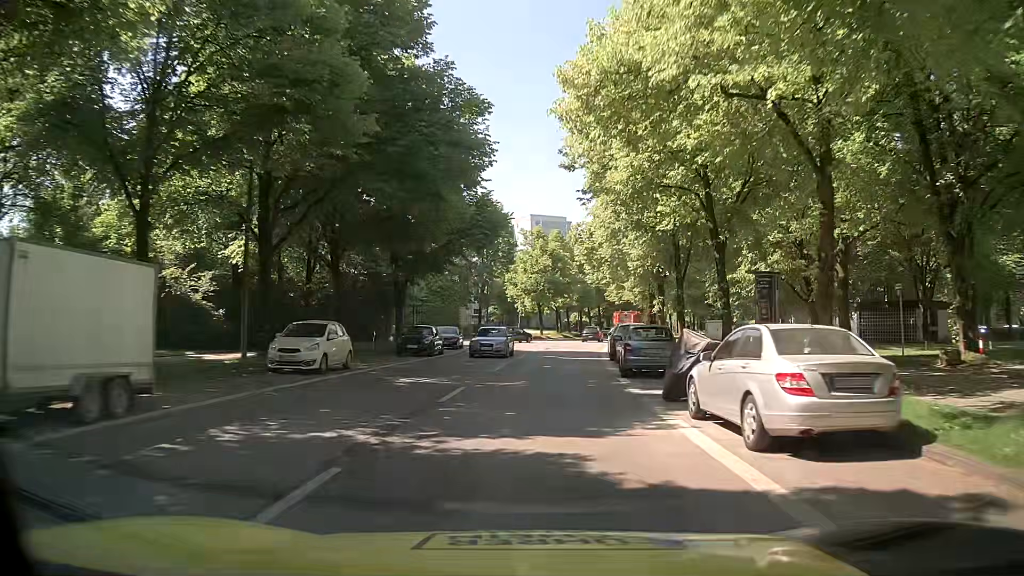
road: secondary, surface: asphalt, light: Day
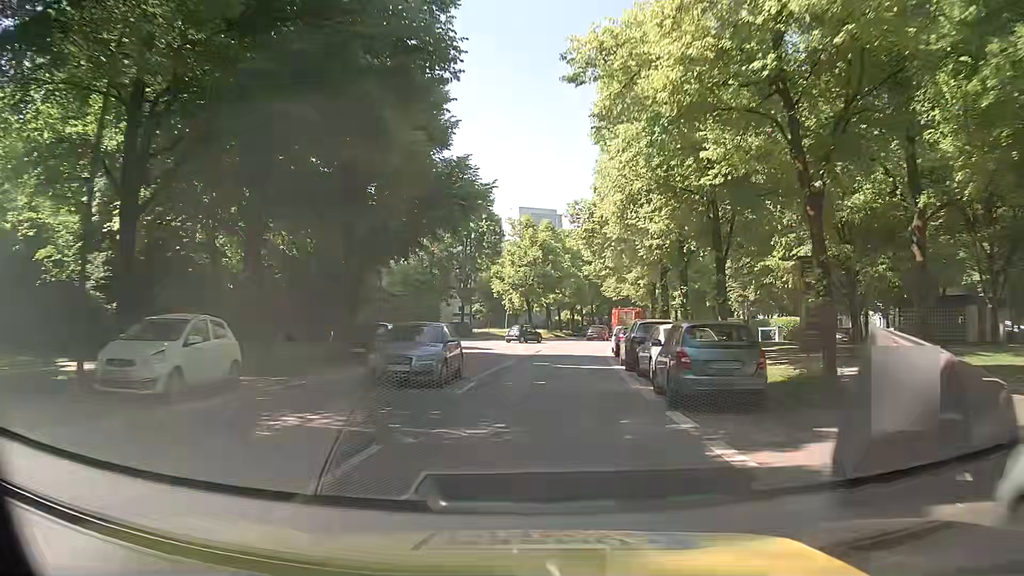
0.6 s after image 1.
(+0.1, +8.0) m; +1°
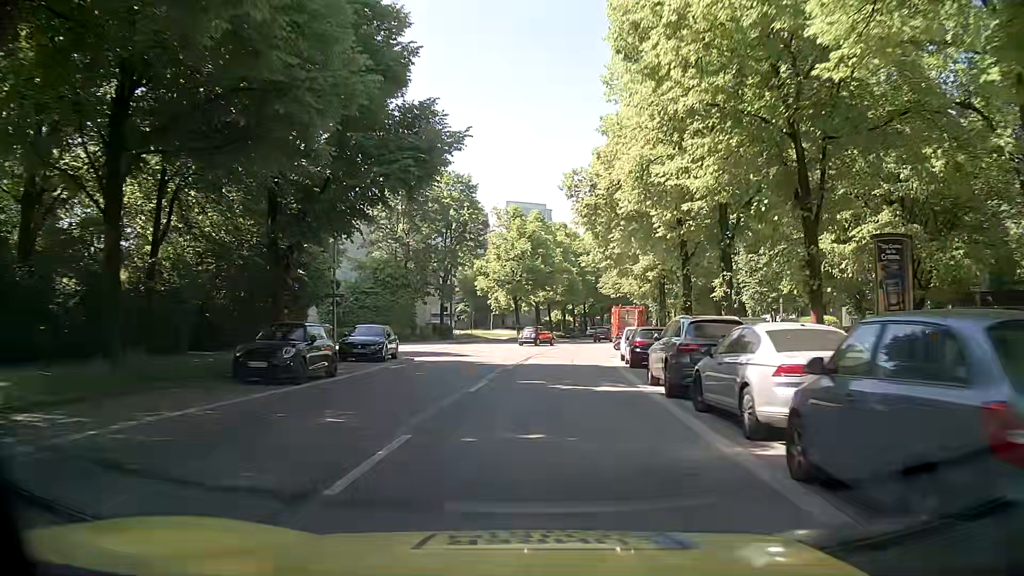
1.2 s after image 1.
(0.0, +8.1) m; +1°
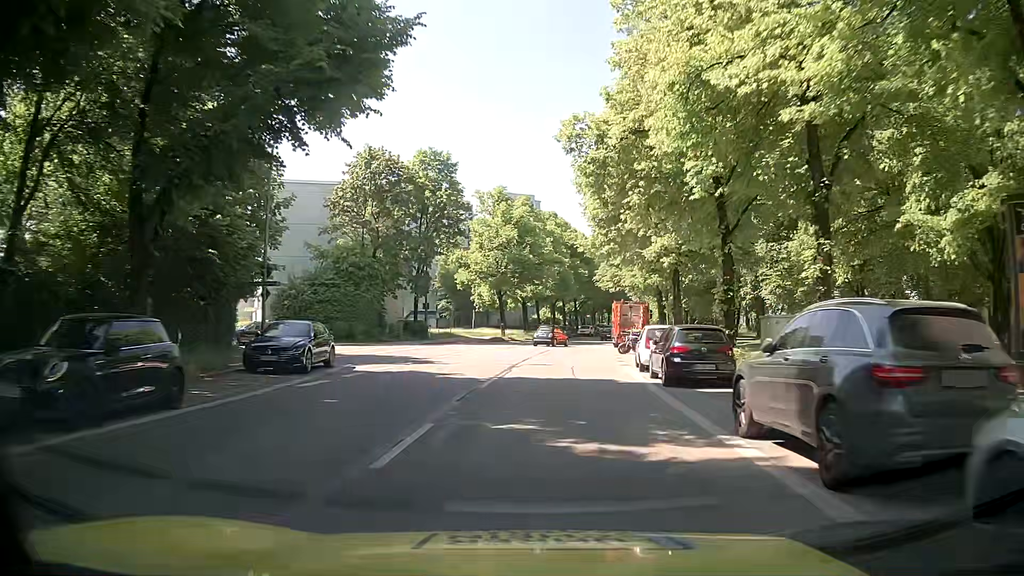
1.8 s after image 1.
(+0.2, +8.1) m; +2°
